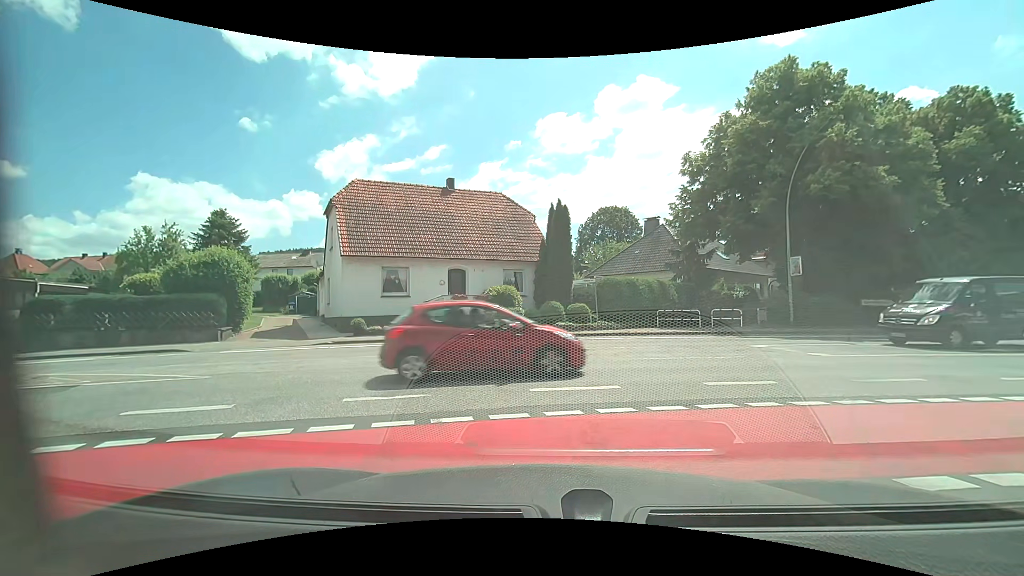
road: unclassified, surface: asphalt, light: Day
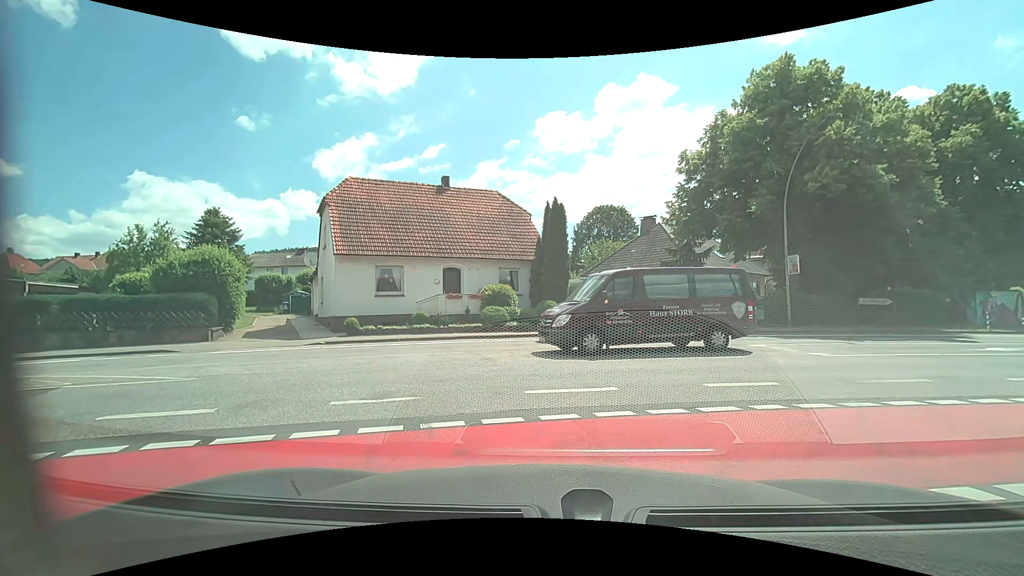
(0.0, +0.4) m; 0°
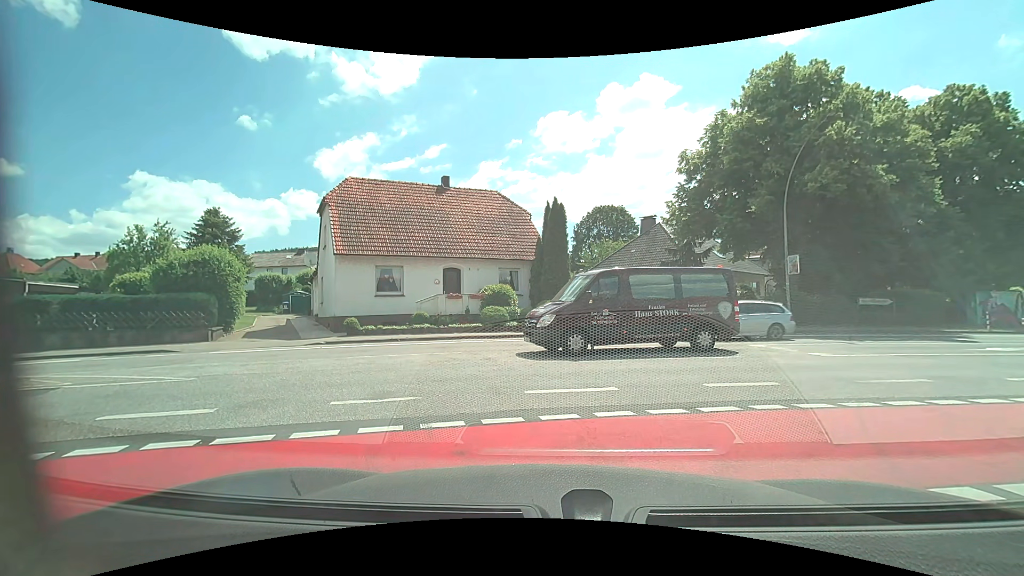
(0.0, 0.0) m; 0°
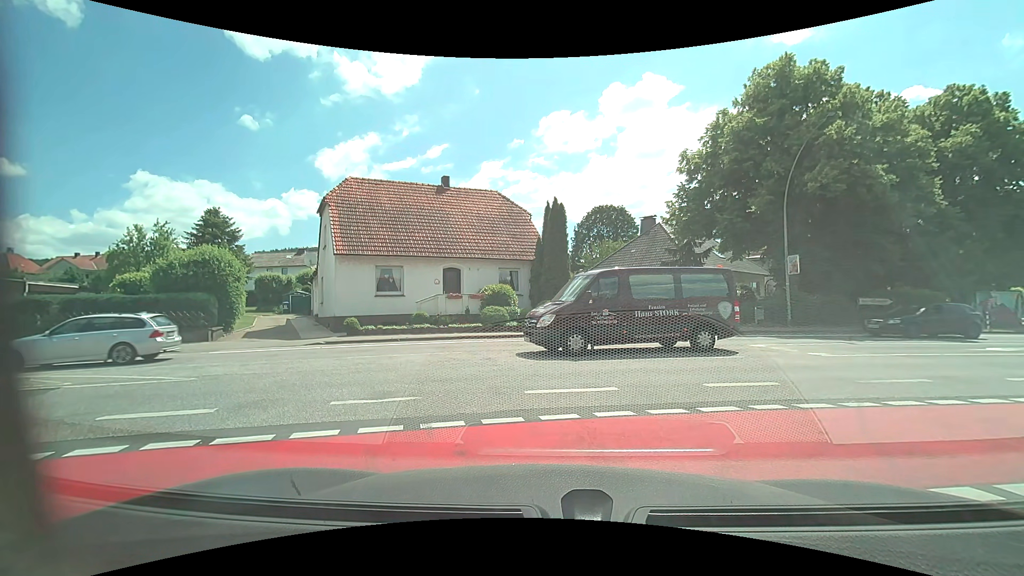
(0.0, 0.0) m; 0°
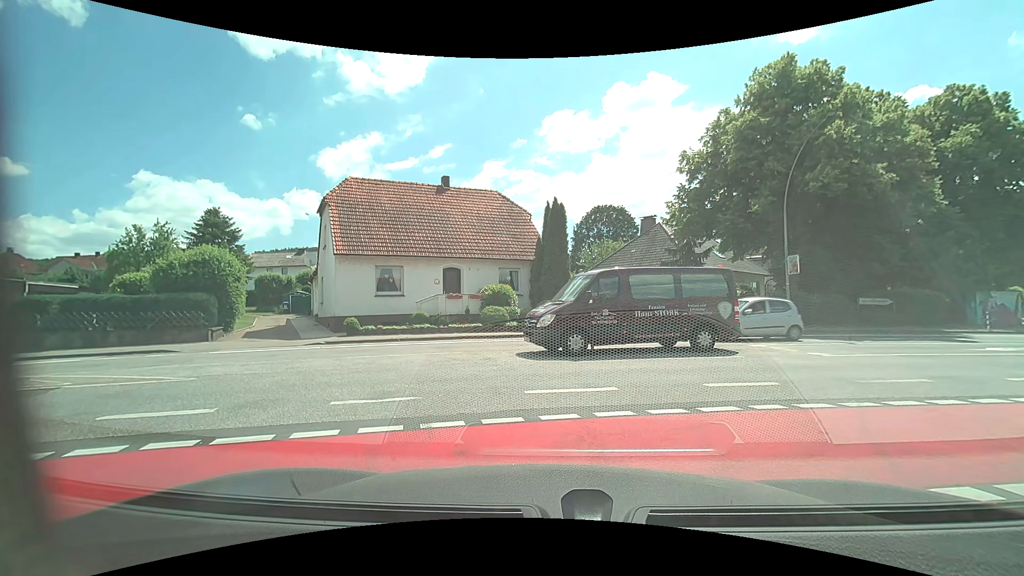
(0.0, 0.0) m; 0°
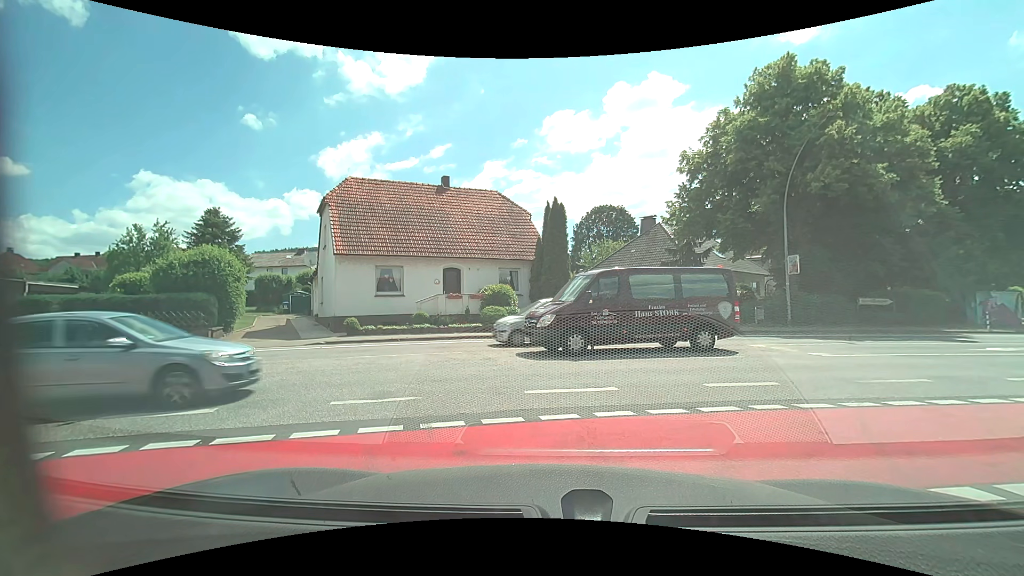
(0.0, 0.0) m; 0°
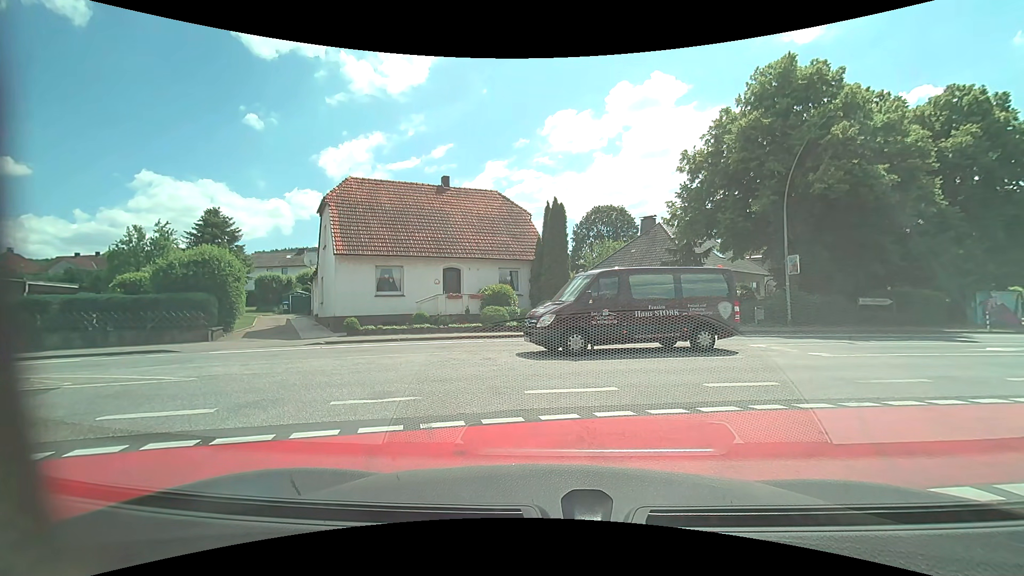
(0.0, 0.0) m; 0°
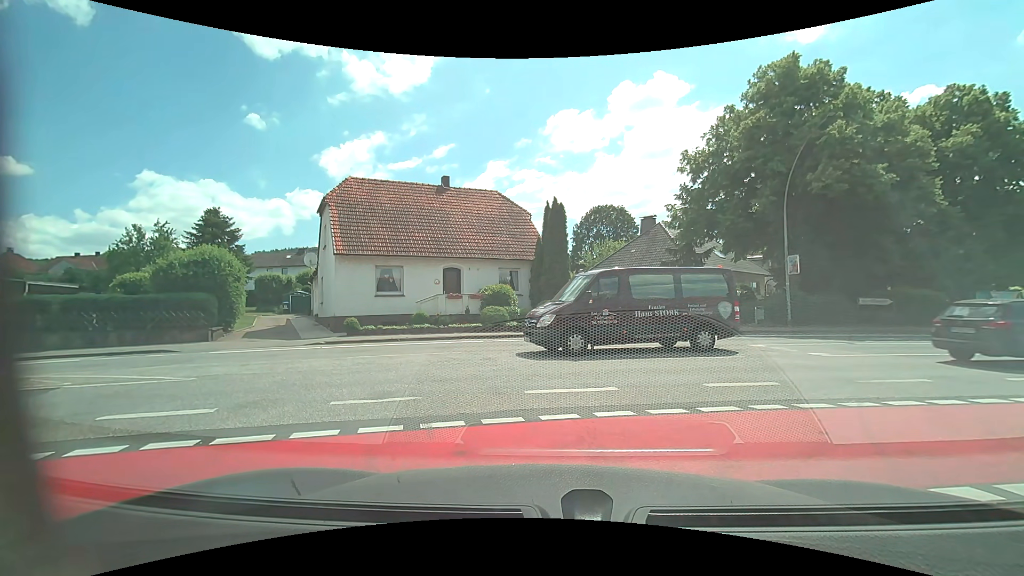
(0.0, 0.0) m; 0°
